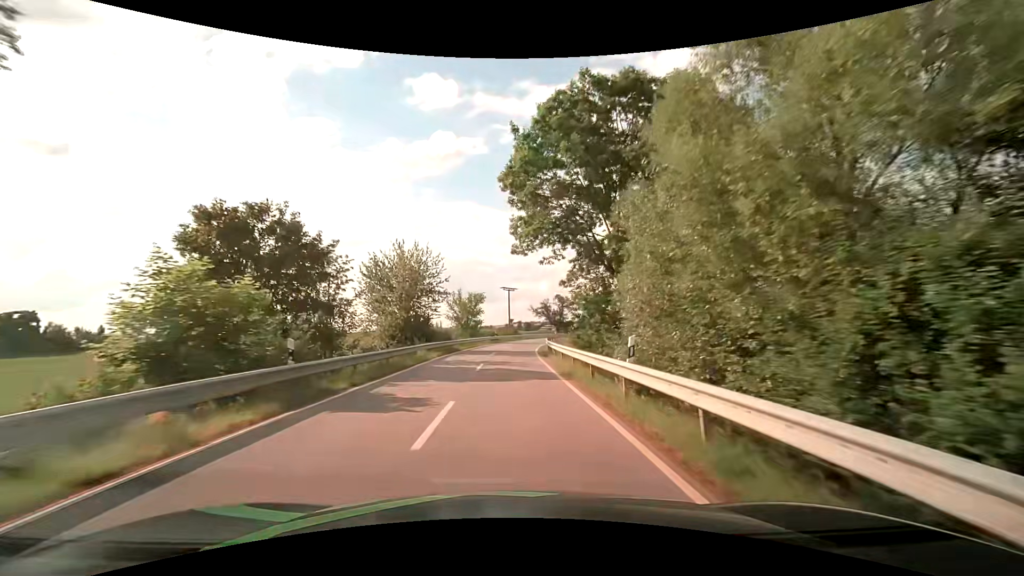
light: Day
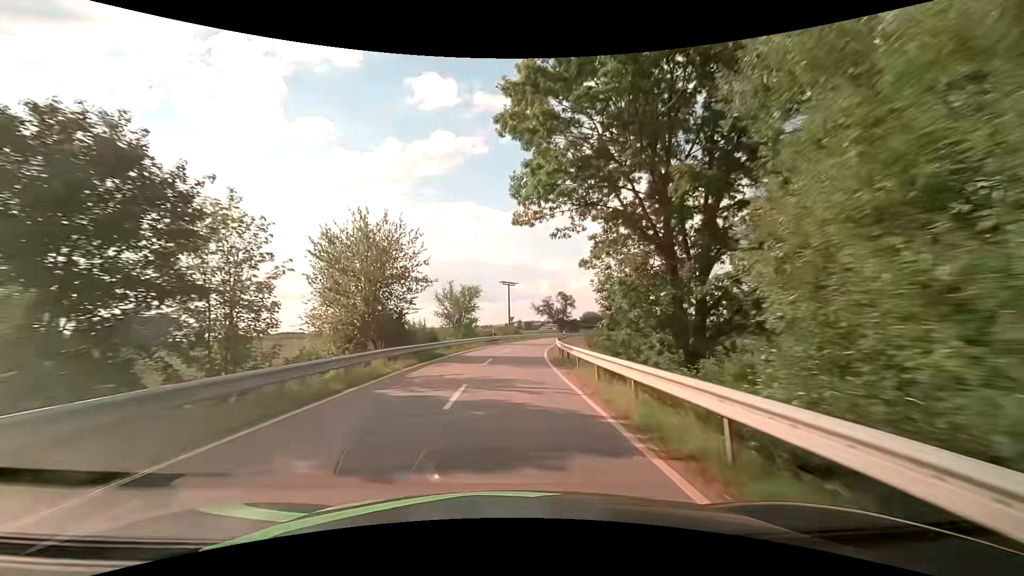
(0.0, +8.9) m; 0°
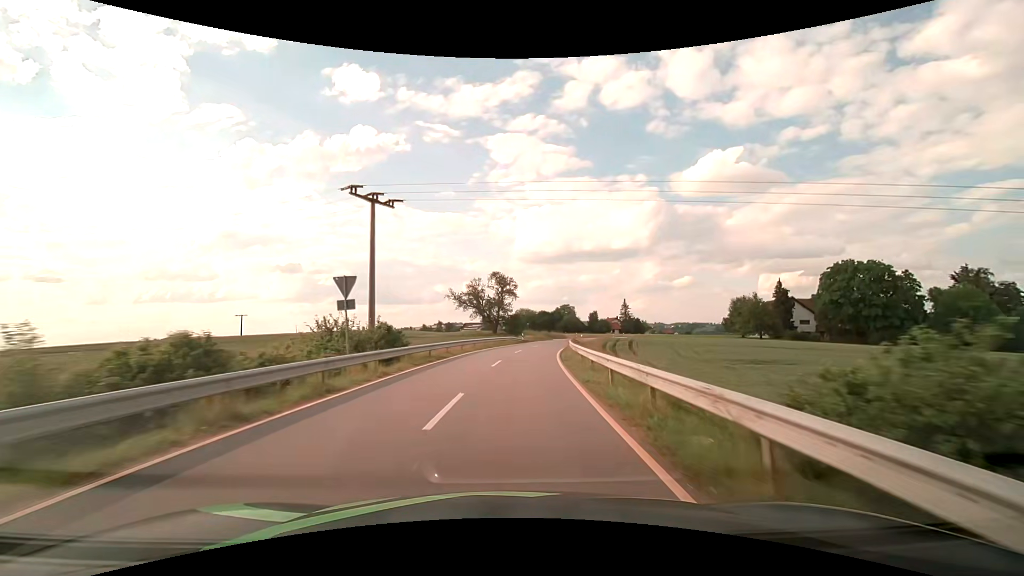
(+3.4, +49.8) m; +9°
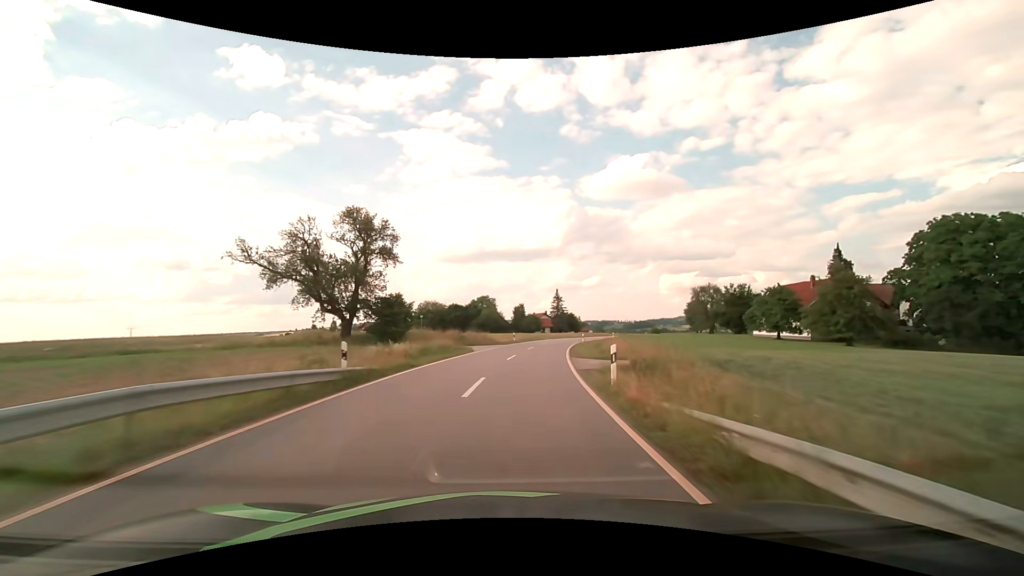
(+3.6, +45.7) m; +10°
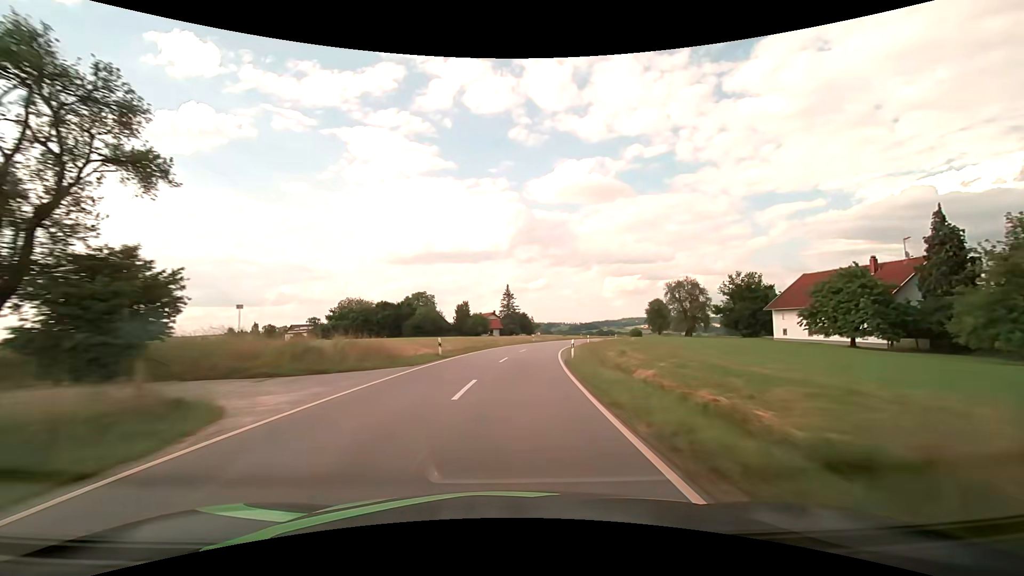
(+1.4, +24.6) m; +6°
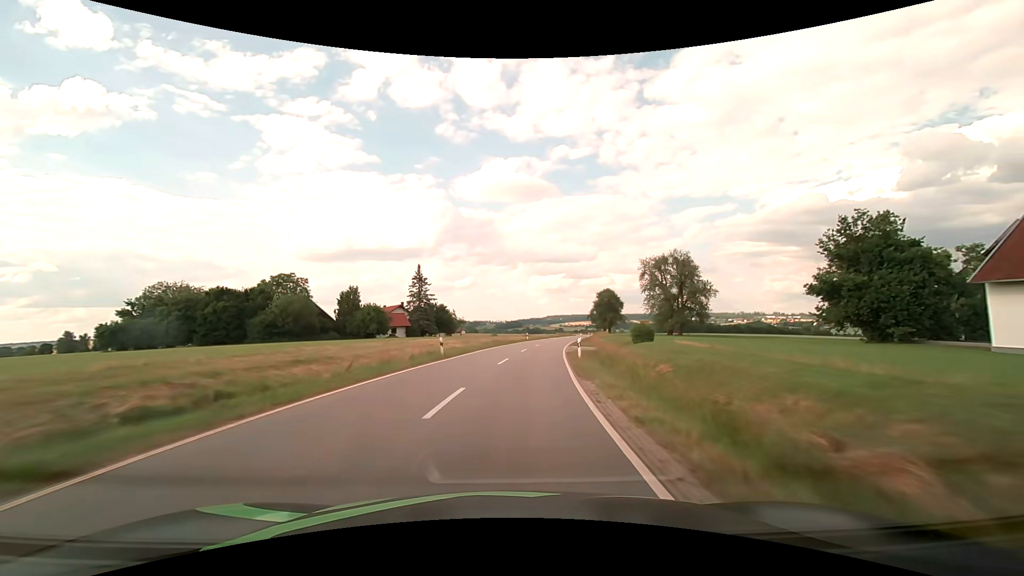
(+2.9, +38.7) m; +8°
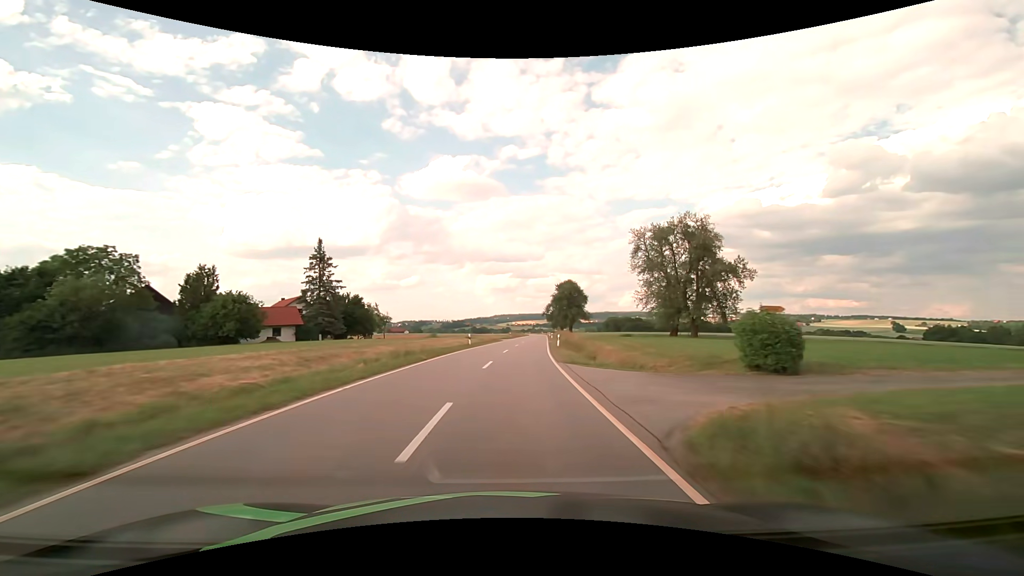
(+1.4, +26.8) m; +6°
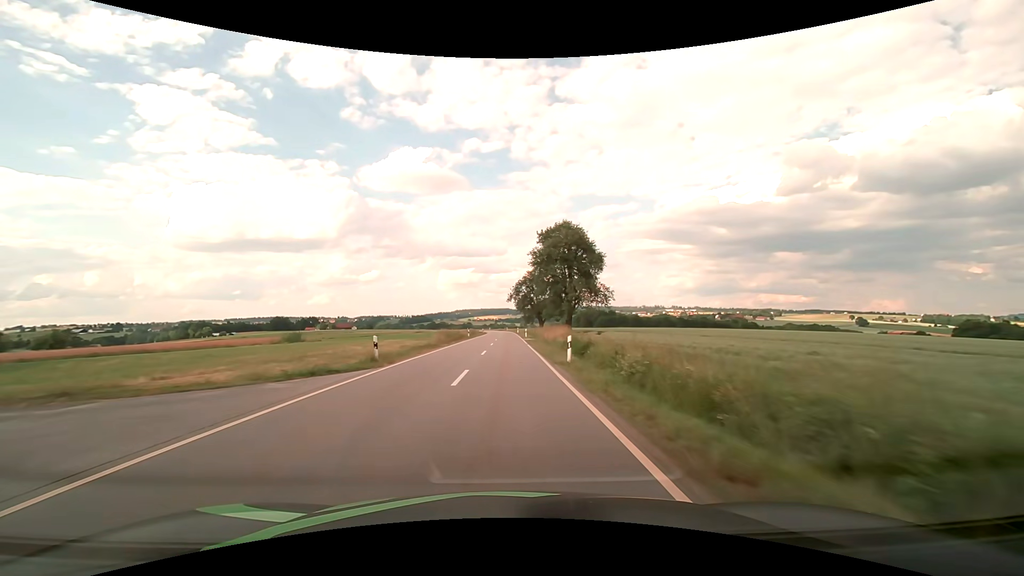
(+4.3, +66.6) m; +5°
(0, +10) (0, +20) (0, +30) (0, +40) (0, +50) (0, +60) (0, +70) (0, +80) (0, +90) (0, +100) m
